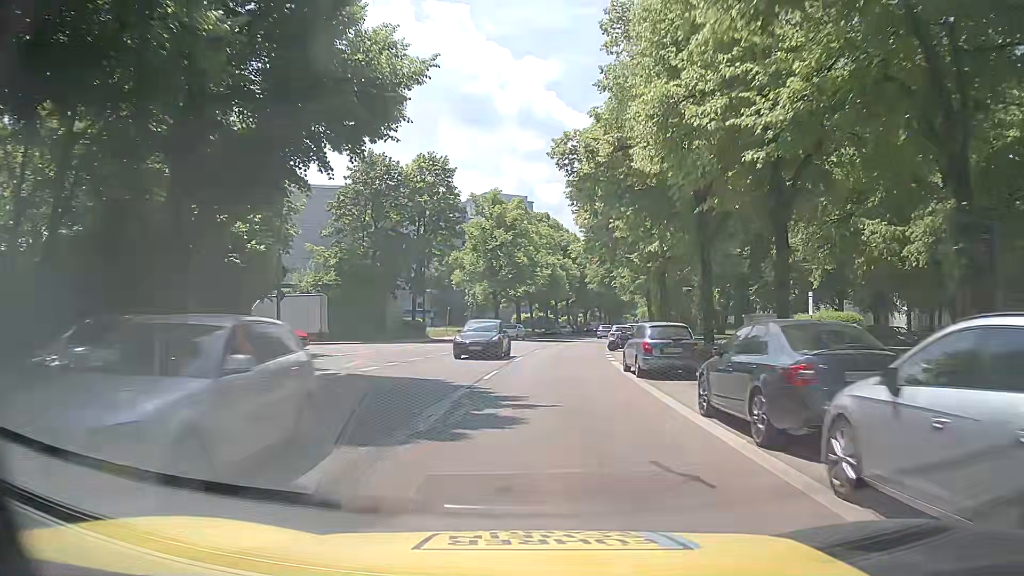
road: secondary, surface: asphalt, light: Day
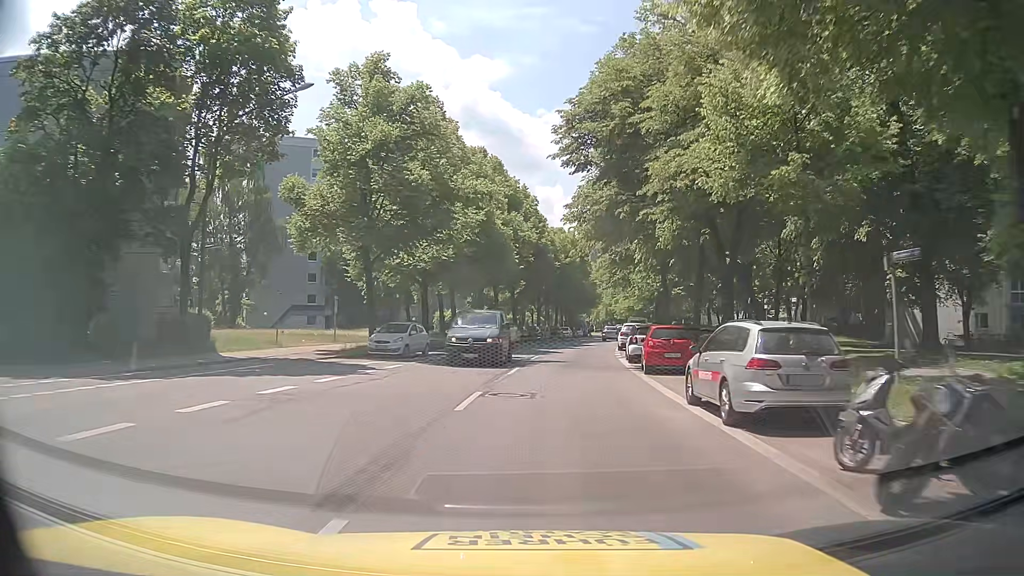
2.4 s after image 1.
(+0.6, +33.8) m; +3°
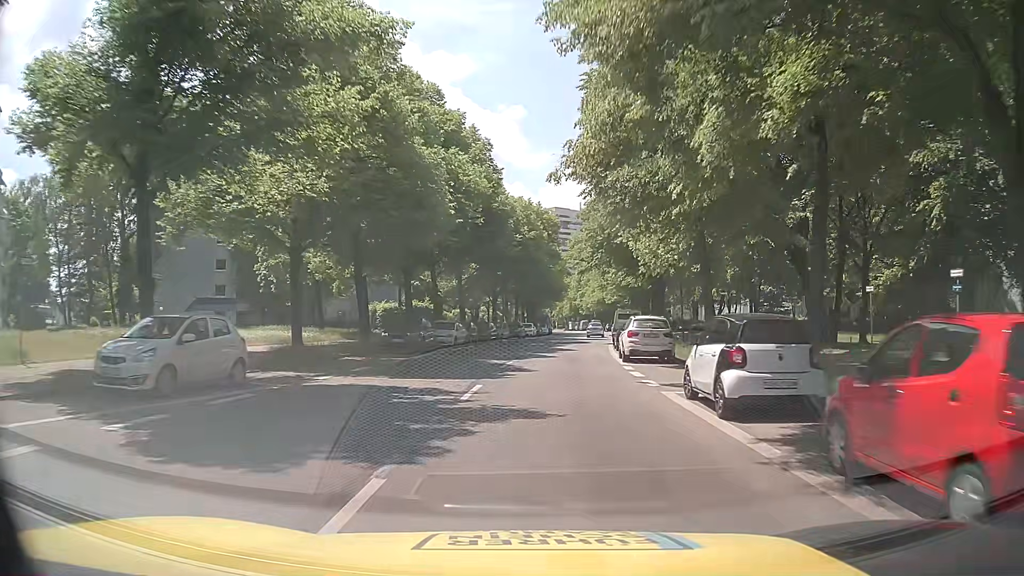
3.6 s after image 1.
(+0.6, +16.8) m; +3°
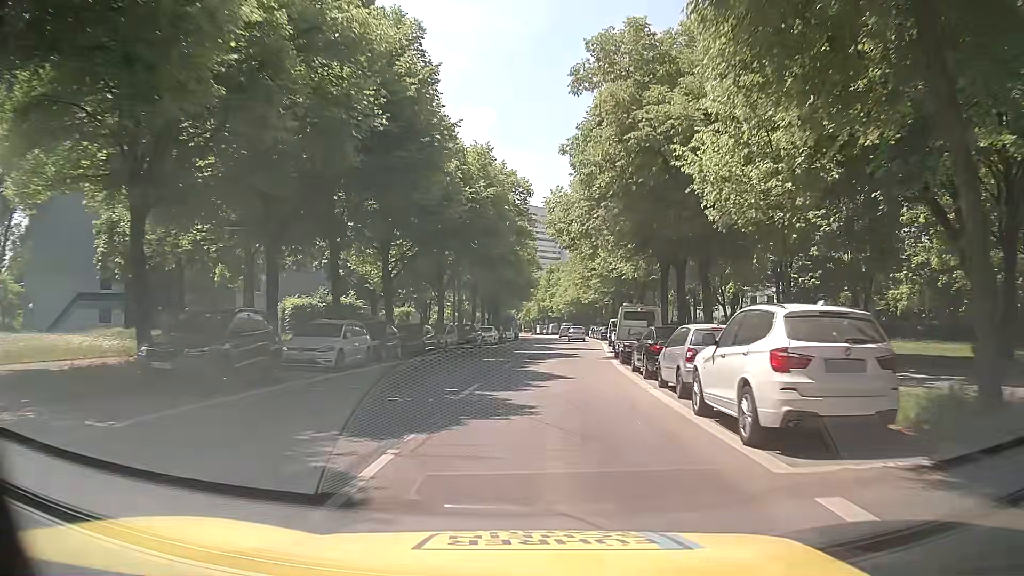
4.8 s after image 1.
(+0.4, +16.7) m; +3°
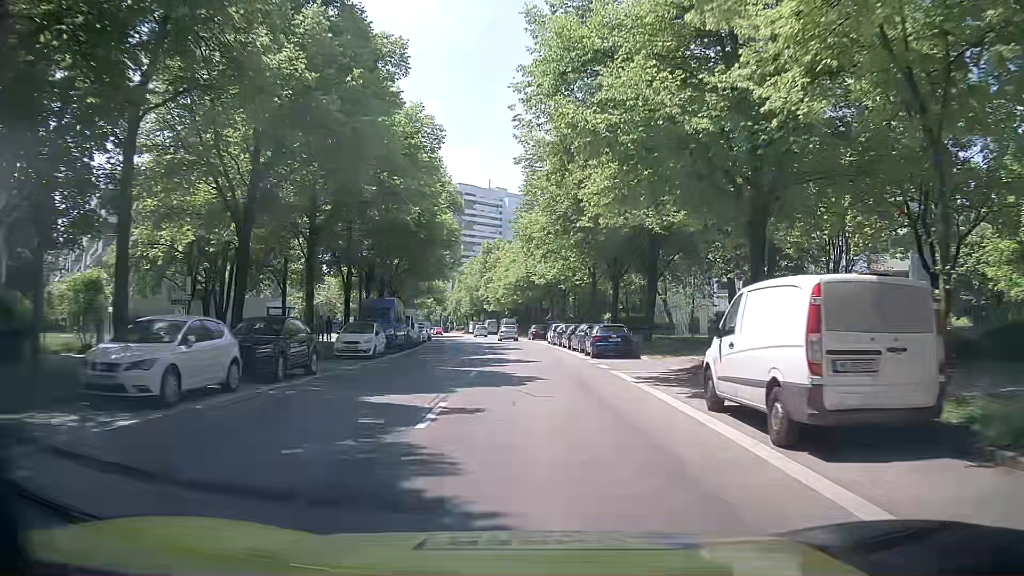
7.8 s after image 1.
(+2.2, +39.9) m; +4°
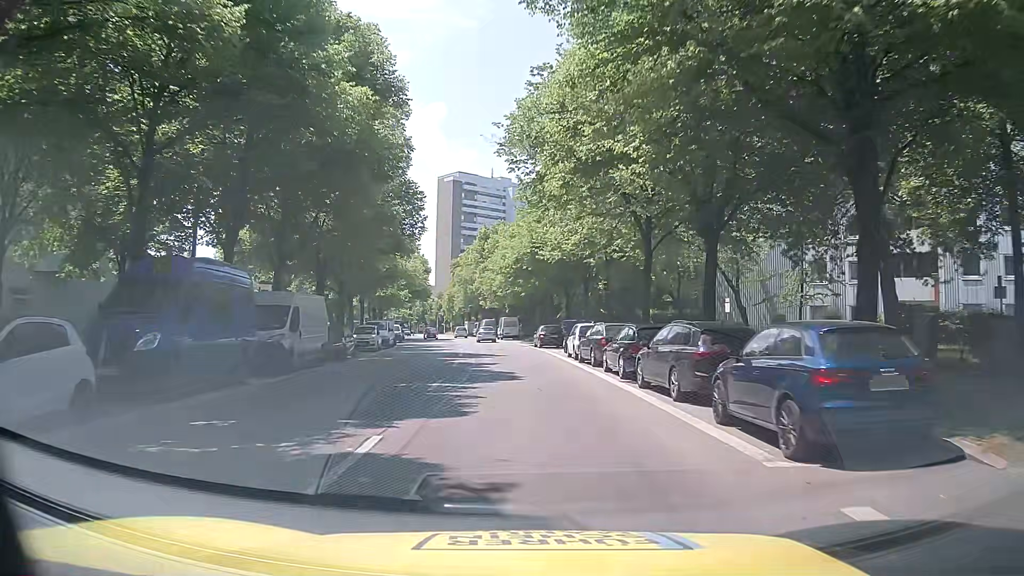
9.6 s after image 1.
(+0.3, +21.3) m; 0°
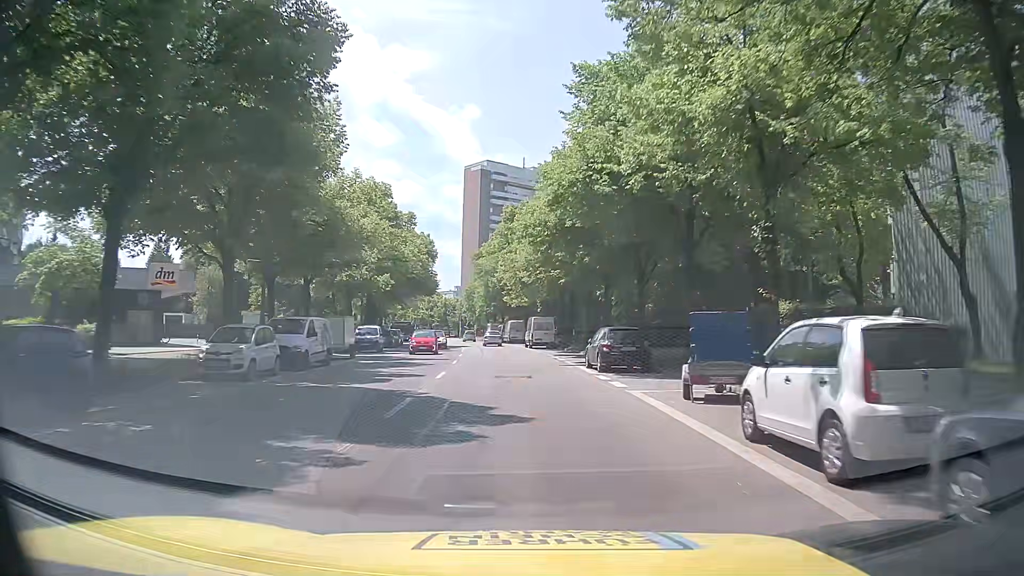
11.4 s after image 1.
(-0.4, +22.3) m; -3°
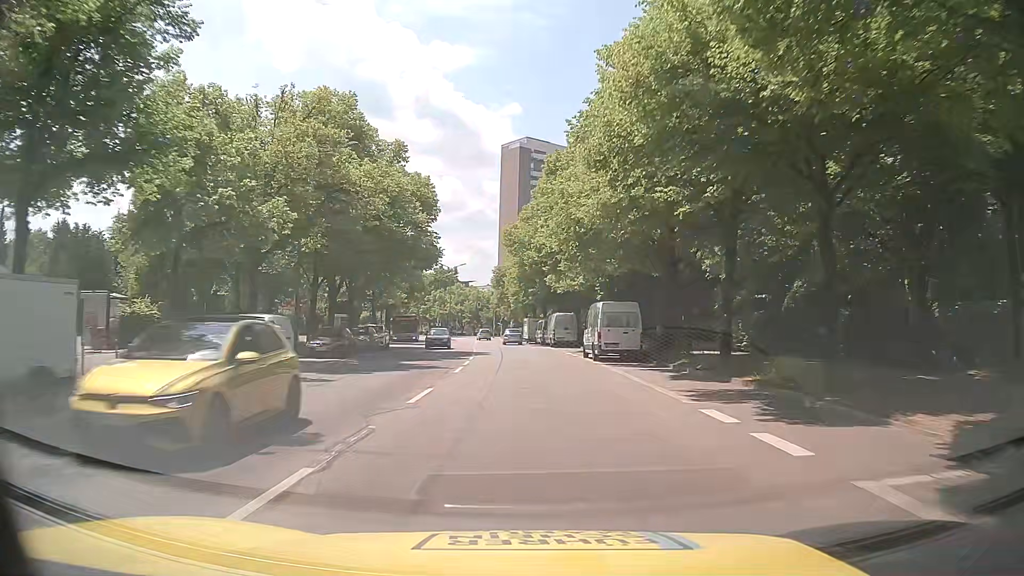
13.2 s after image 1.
(-0.7, +25.6) m; -4°
(0, +10) (0, +20) (0, +30) (-1, +40) (-2, +50) (-2, +60) (-3, +70) (-4, +80) (-5, +90) (-6, +100) m
